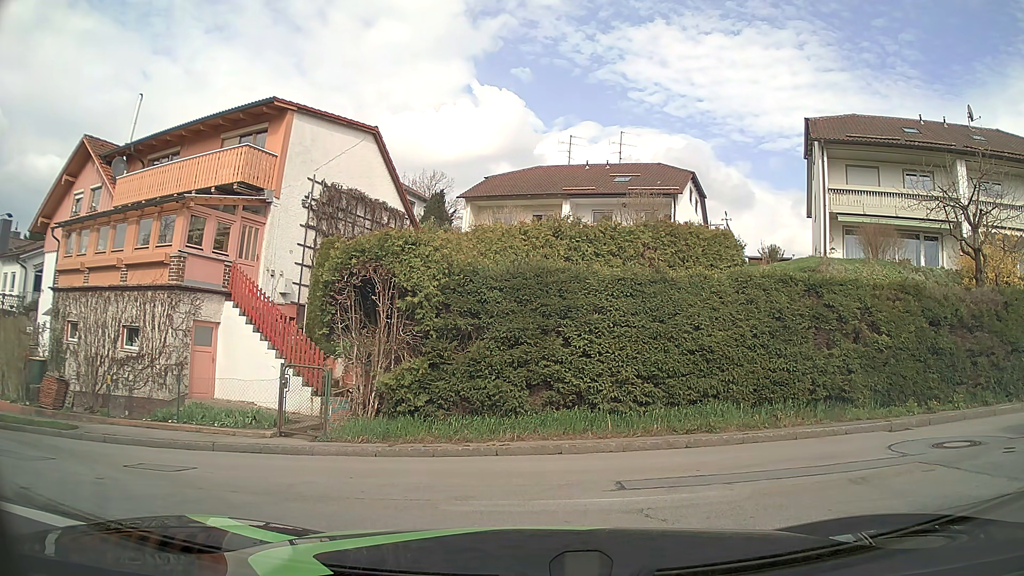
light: Day
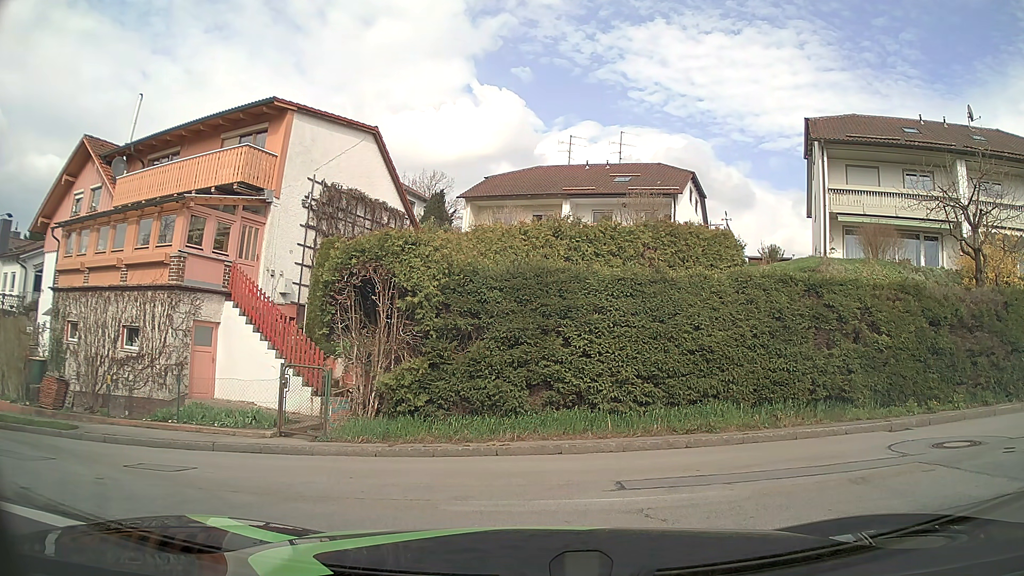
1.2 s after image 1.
(0.0, 0.0) m; 0°
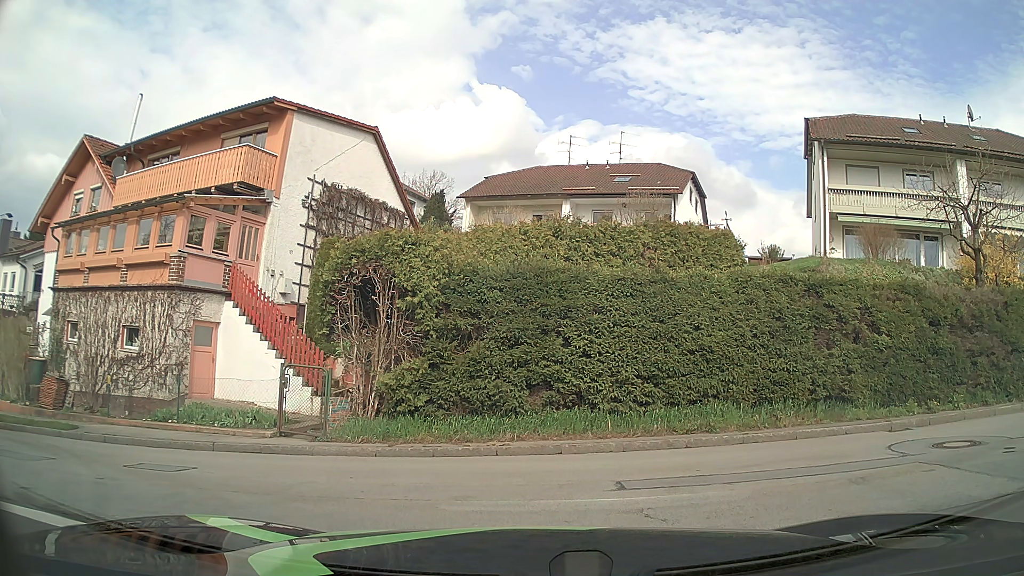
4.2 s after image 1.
(0.0, 0.0) m; 0°
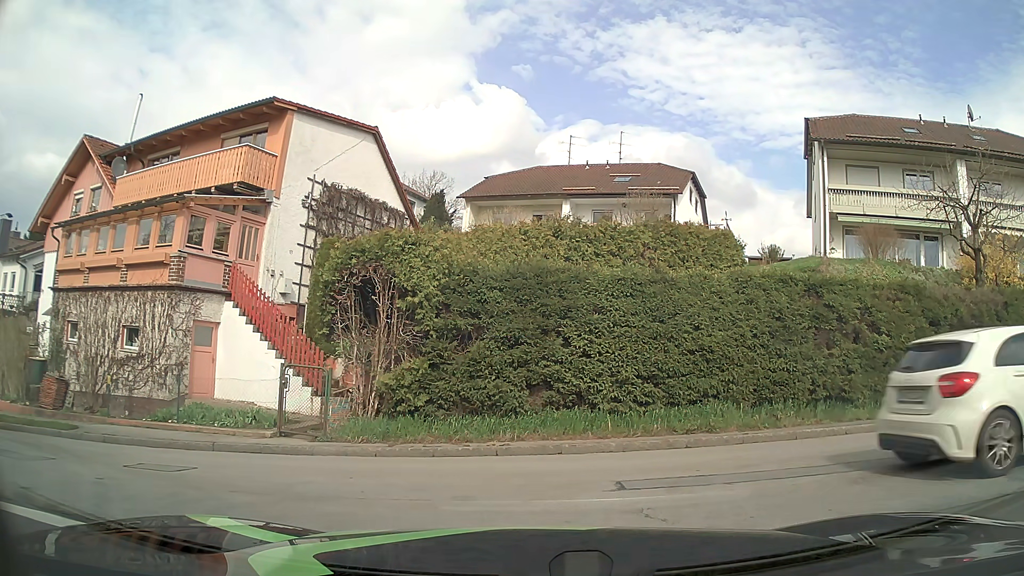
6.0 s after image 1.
(0.0, 0.0) m; 0°
